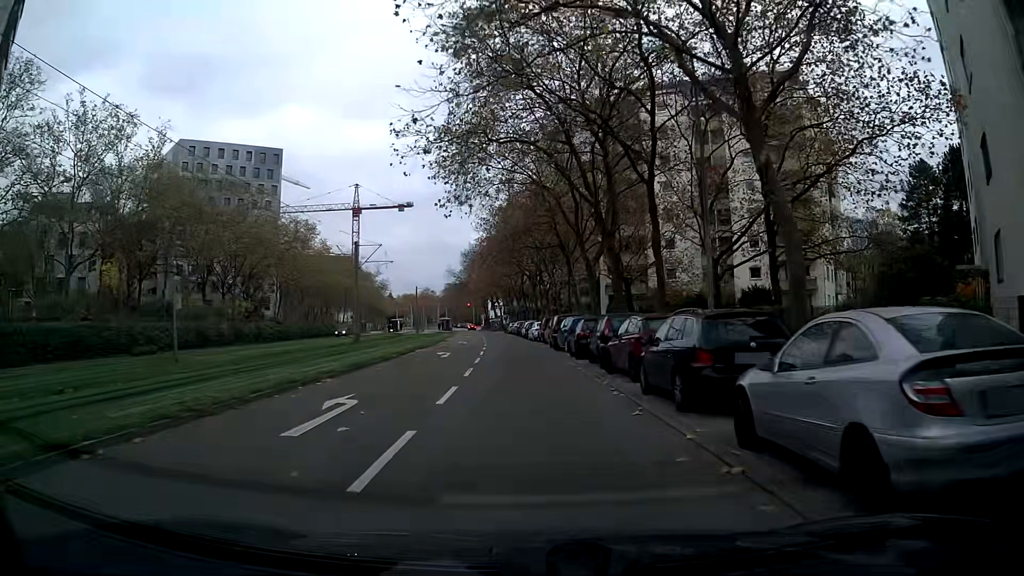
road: tertiary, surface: asphalt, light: Day
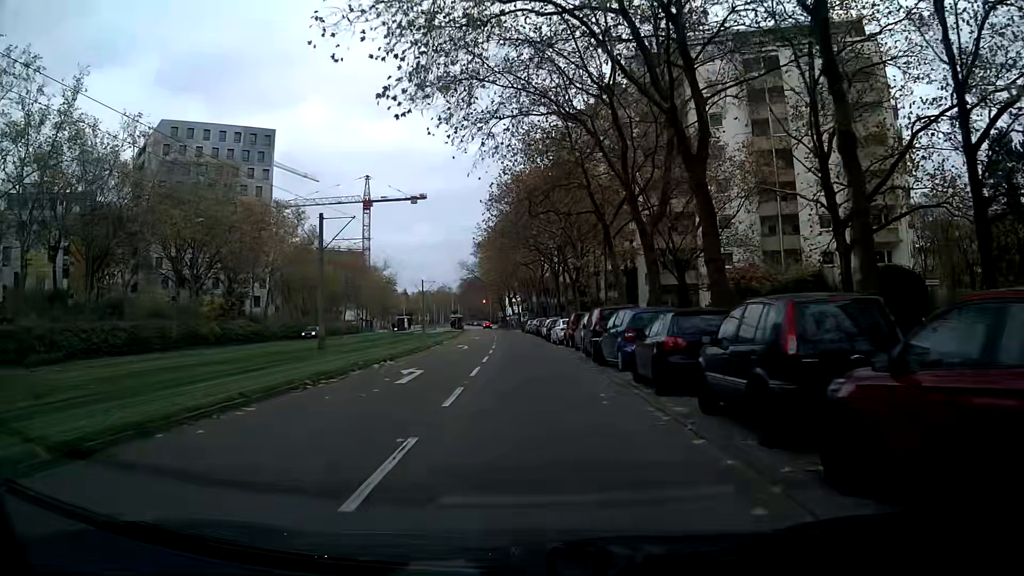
(-0.1, +12.6) m; -1°
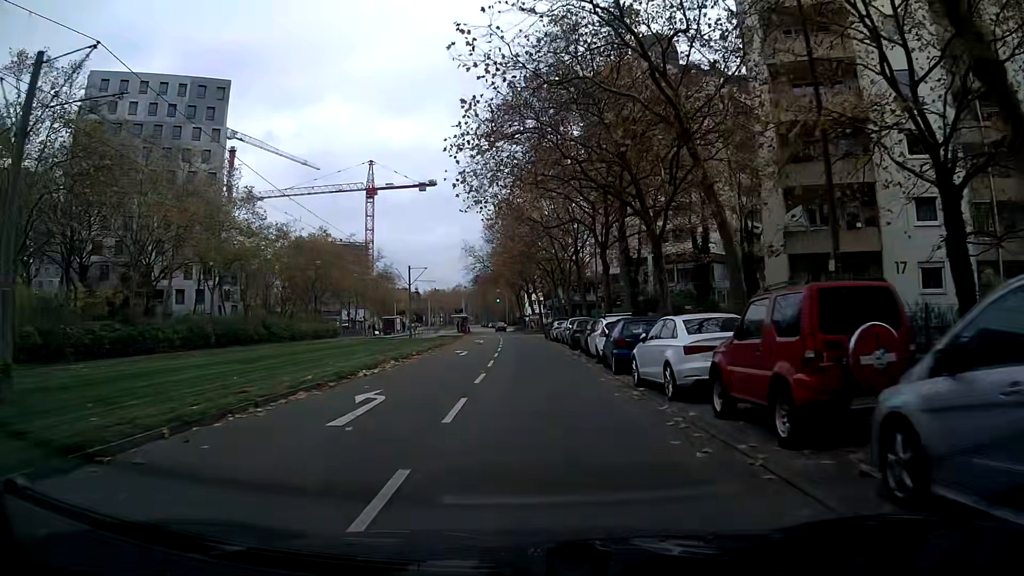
(-0.6, +25.7) m; -2°
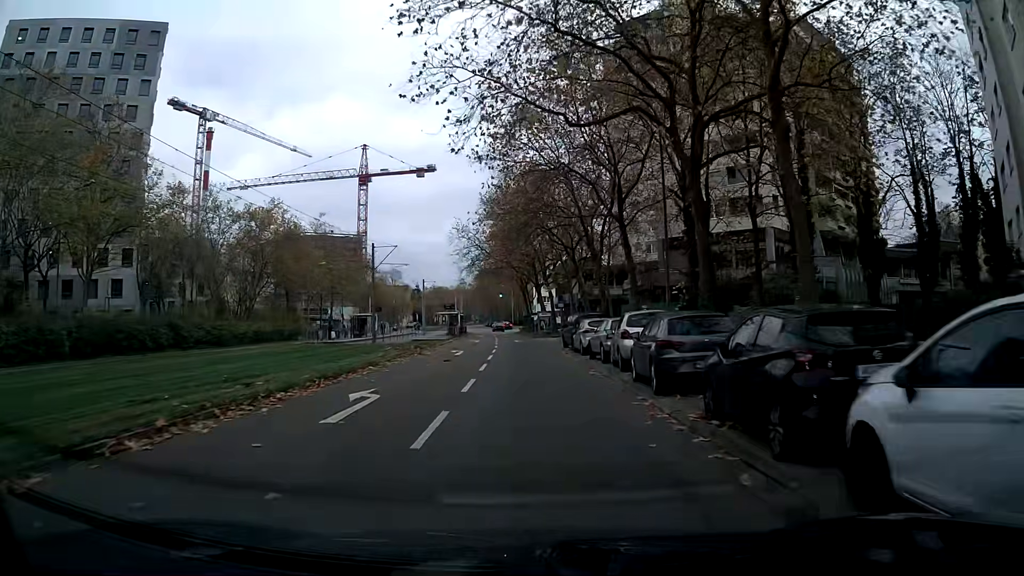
(-0.2, +20.1) m; 0°
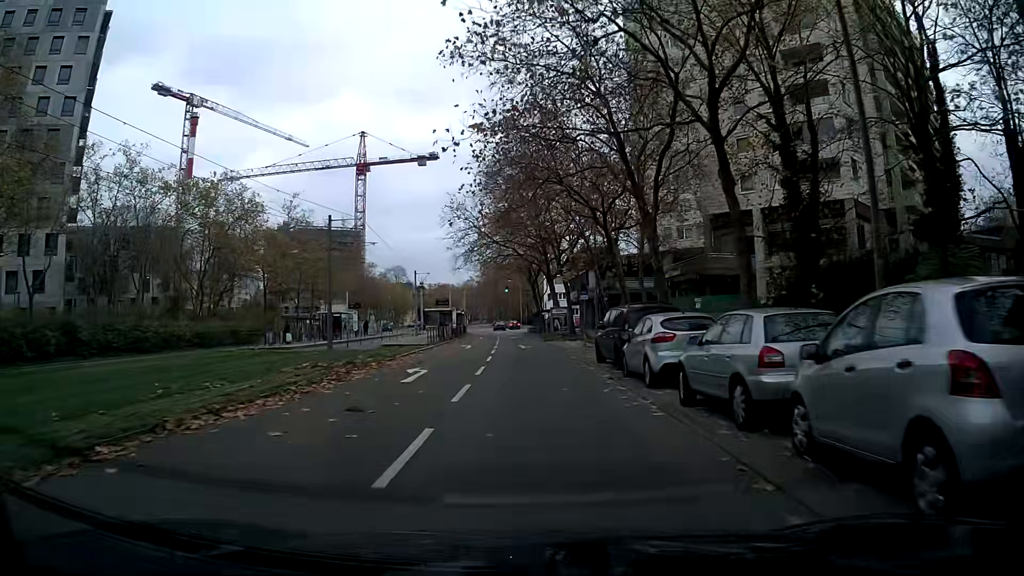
(0.0, +13.7) m; 0°
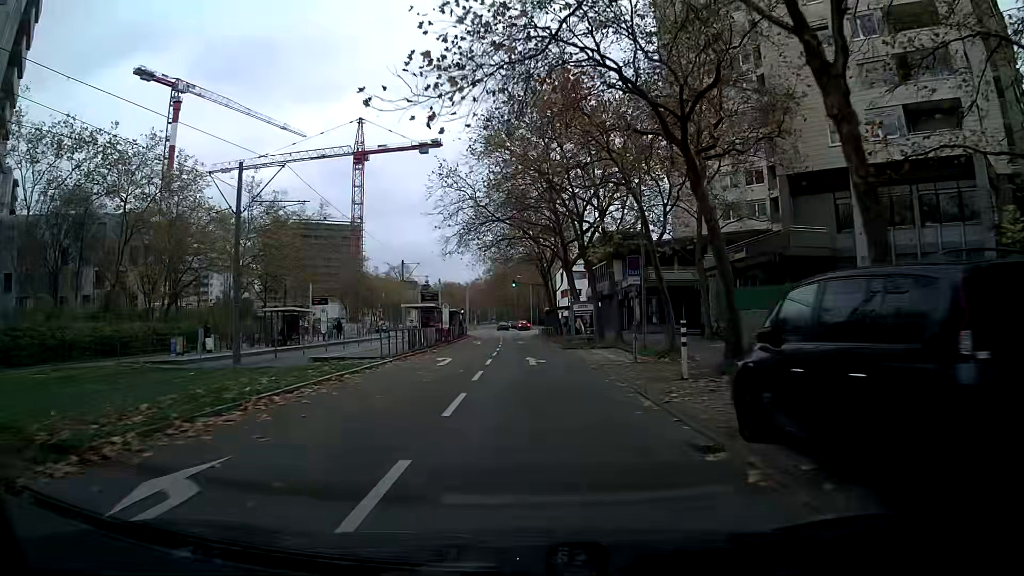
(-0.1, +13.9) m; 0°
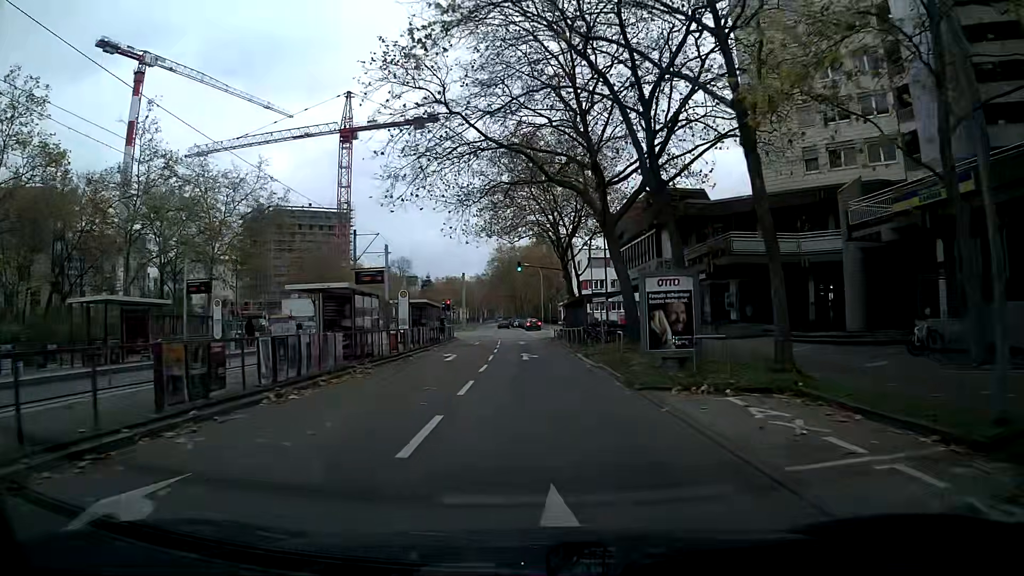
(-0.5, +21.0) m; -2°
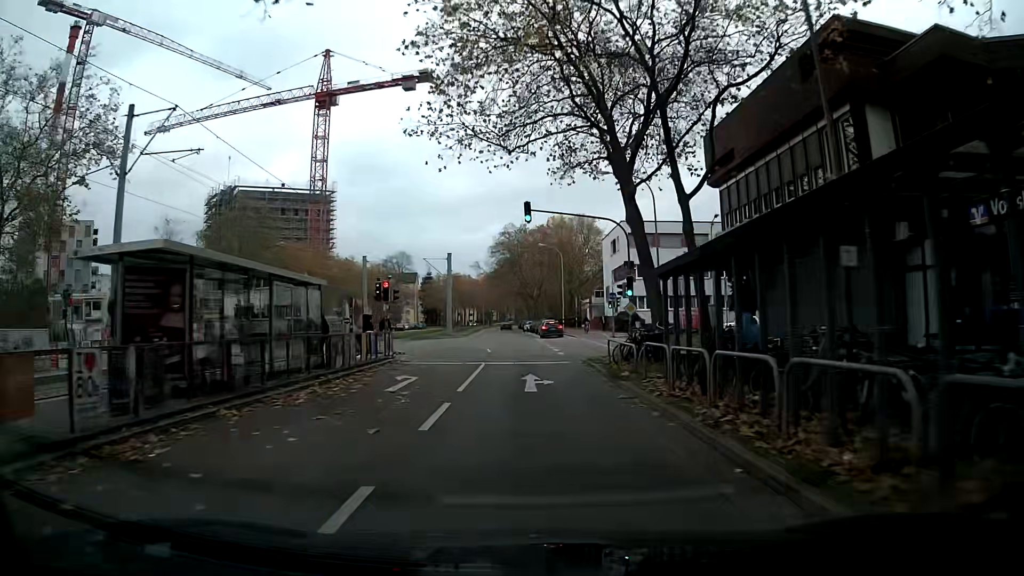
(0.0, +28.1) m; -1°
